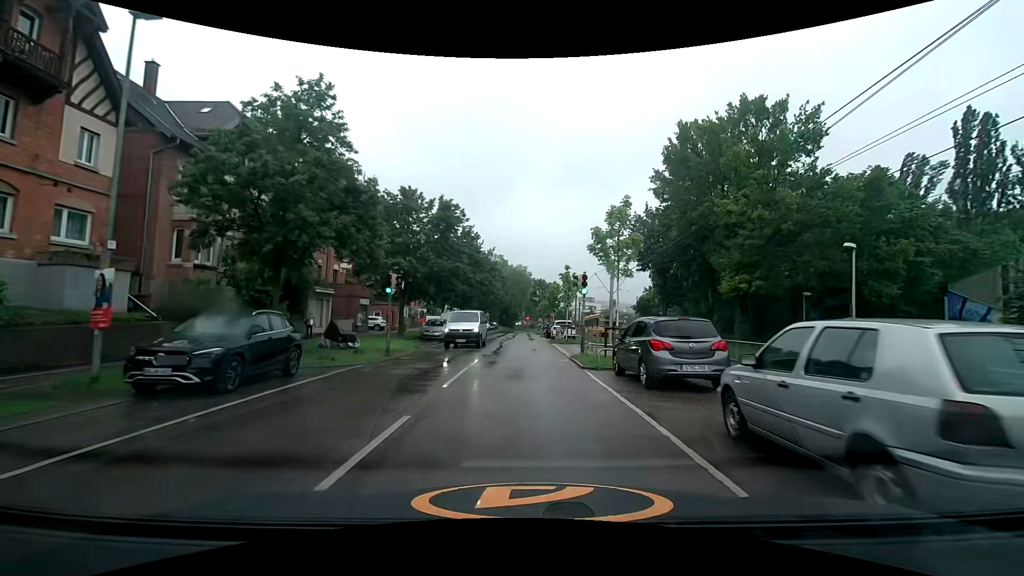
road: secondary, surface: asphalt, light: Day
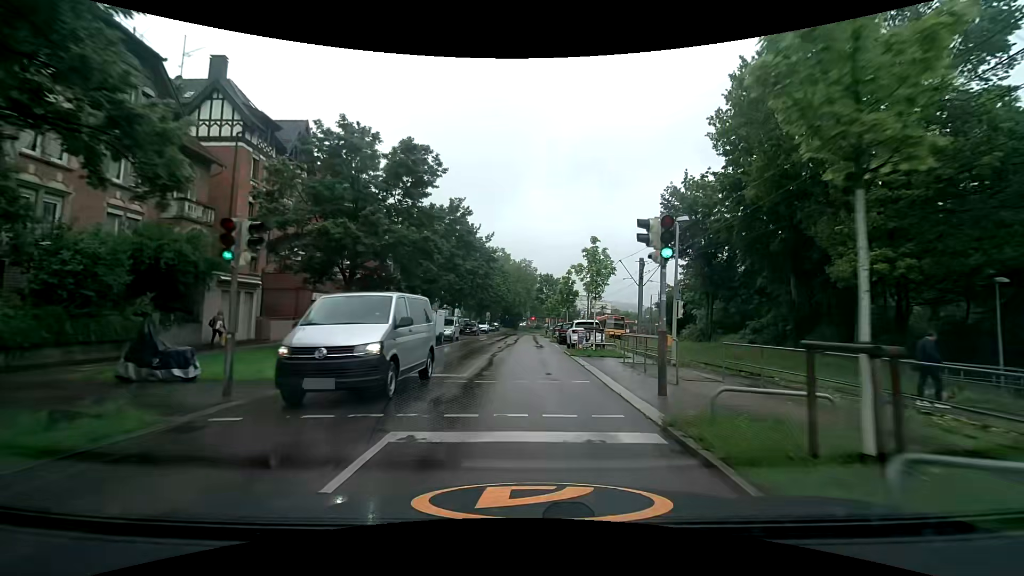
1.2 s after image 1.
(0.0, +11.7) m; 0°
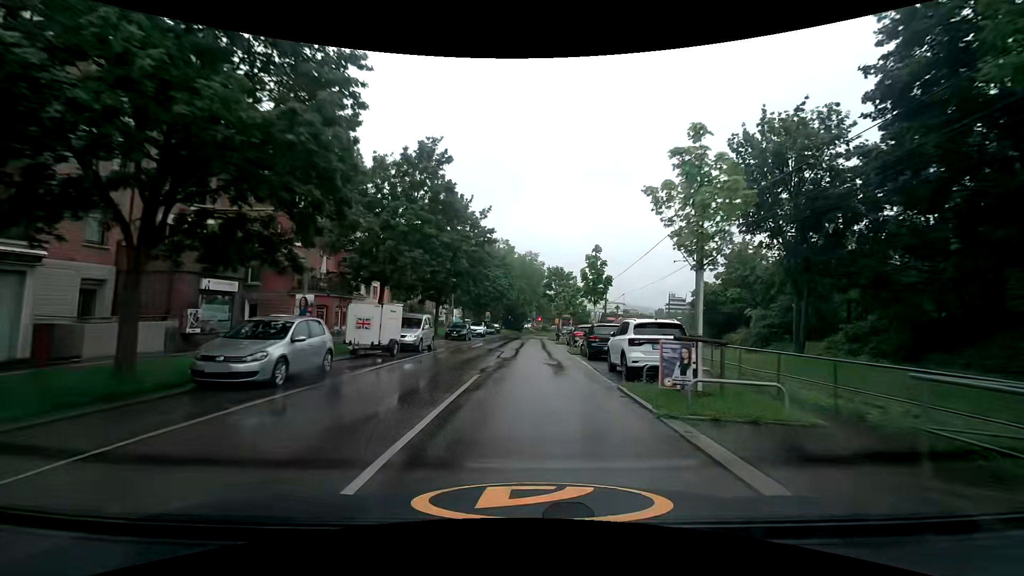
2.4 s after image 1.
(-0.2, +13.0) m; -1°
